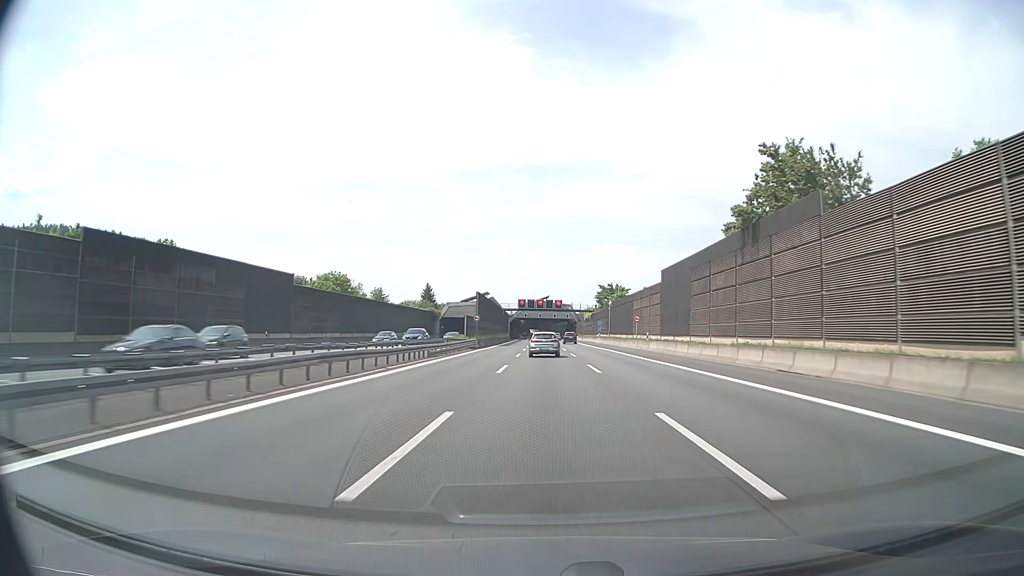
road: motorway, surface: asphalt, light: Day
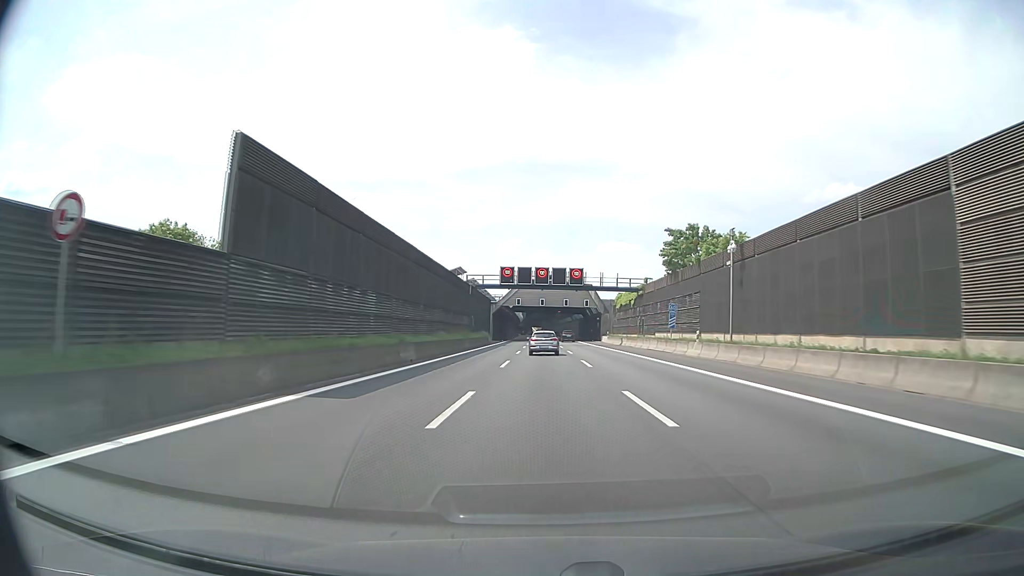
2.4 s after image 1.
(0.0, +63.5) m; 0°
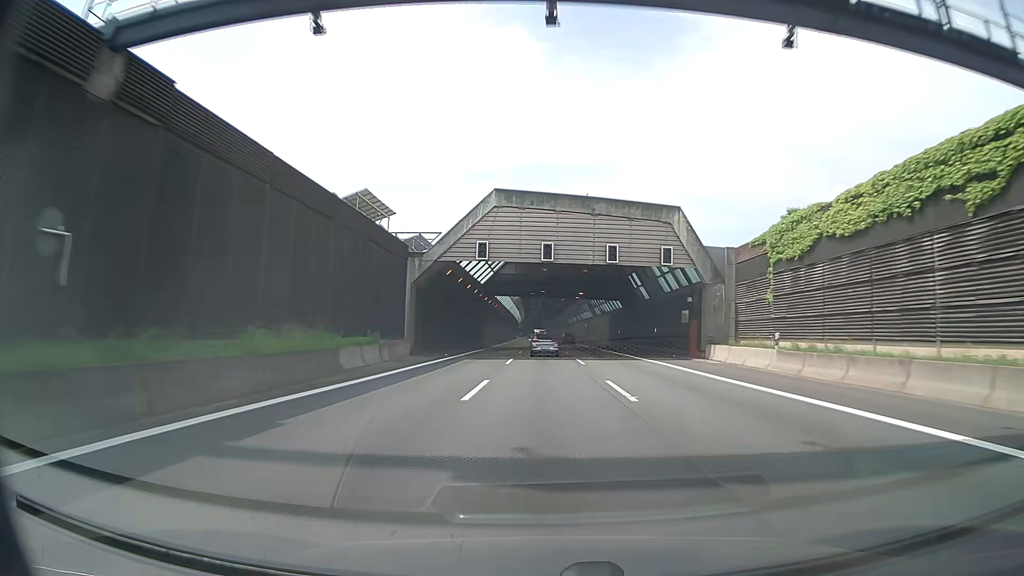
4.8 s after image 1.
(-0.2, +63.9) m; 0°
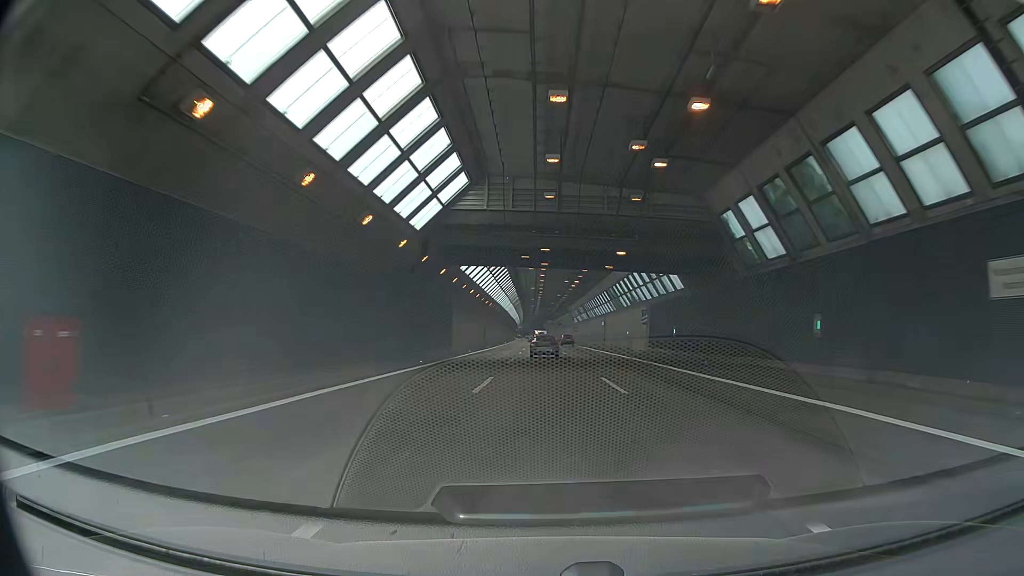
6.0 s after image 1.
(0.0, +32.2) m; 0°
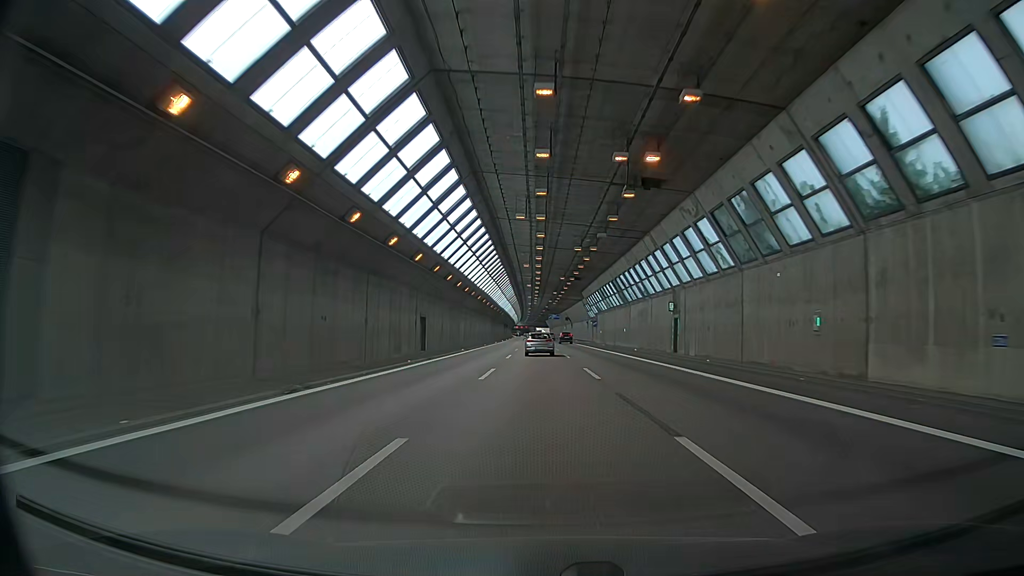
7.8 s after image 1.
(-0.3, +48.5) m; 0°
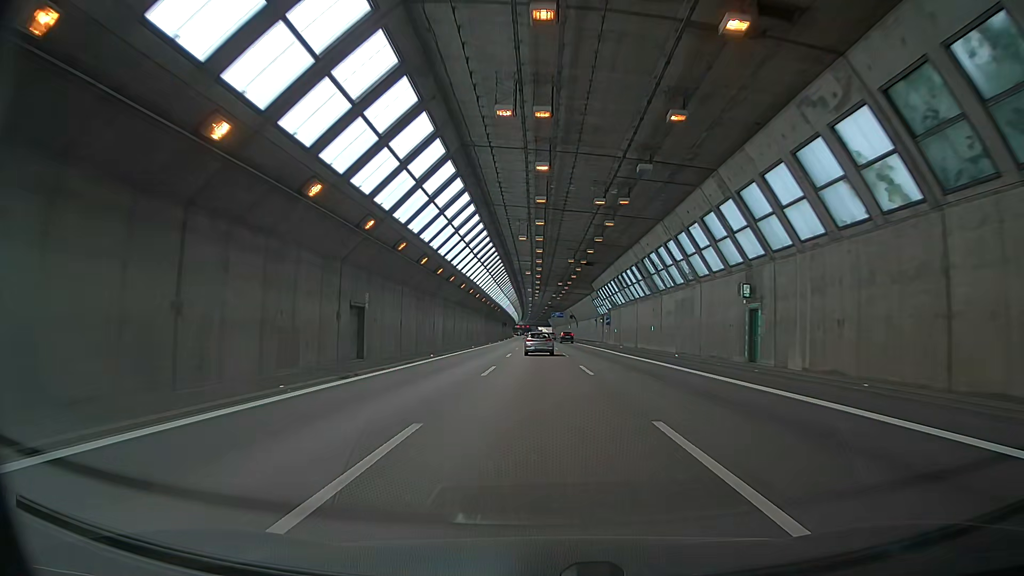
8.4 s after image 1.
(0.0, +16.2) m; 0°
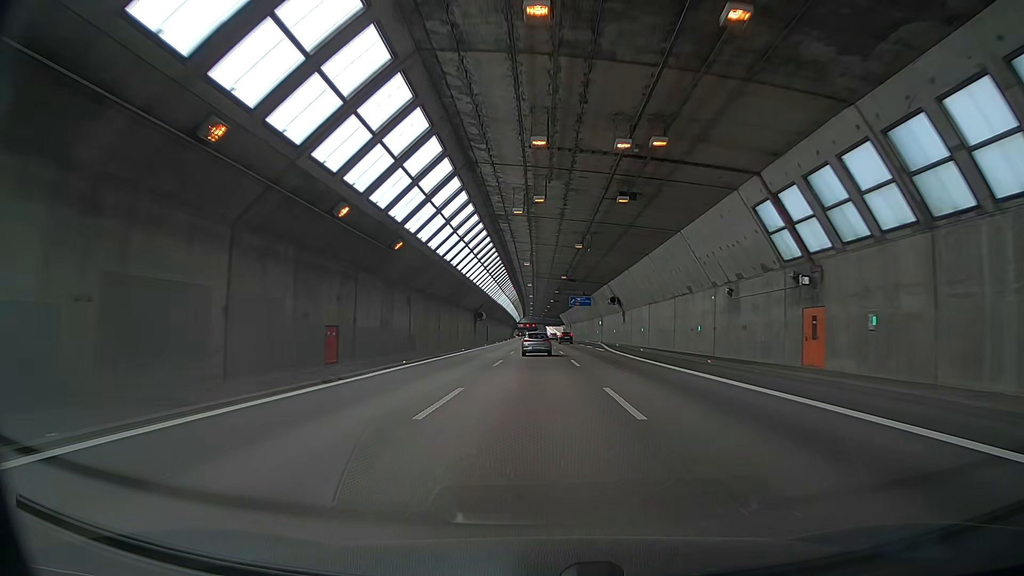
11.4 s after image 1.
(-0.4, +81.3) m; 0°
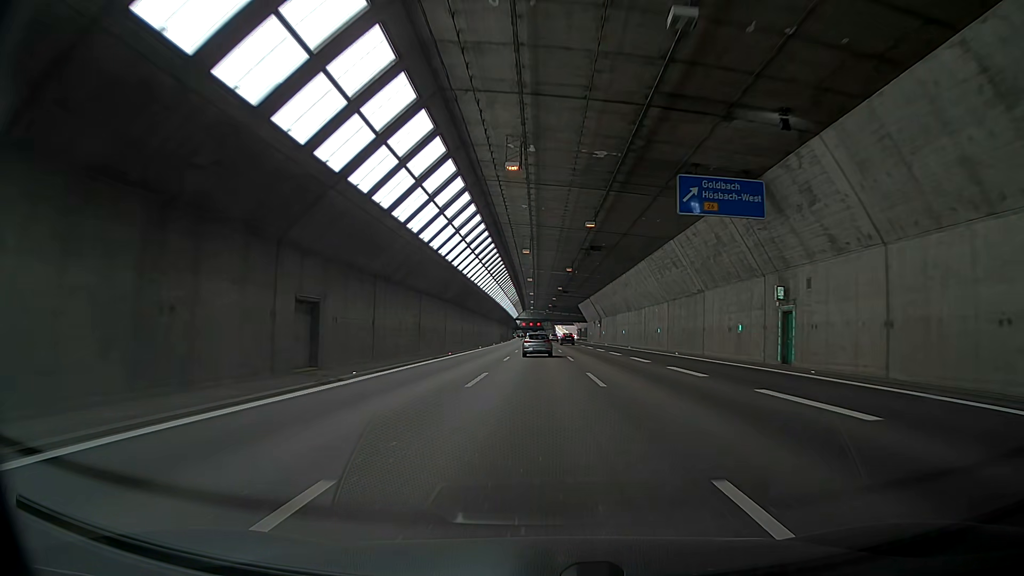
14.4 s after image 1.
(+0.1, +80.9) m; +1°
(0, +10) (0, +20) (-1, +30) (-1, +40) (-1, +50) (-2, +60) (-2, +70) (-2, +80) (-3, +90) (-3, +100) m
